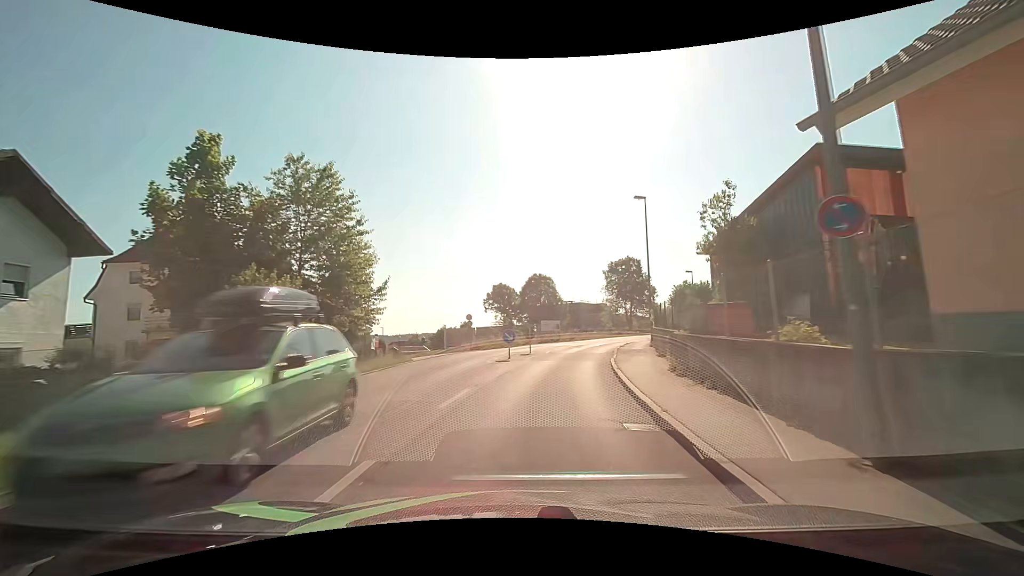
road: unclassified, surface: asphalt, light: Day
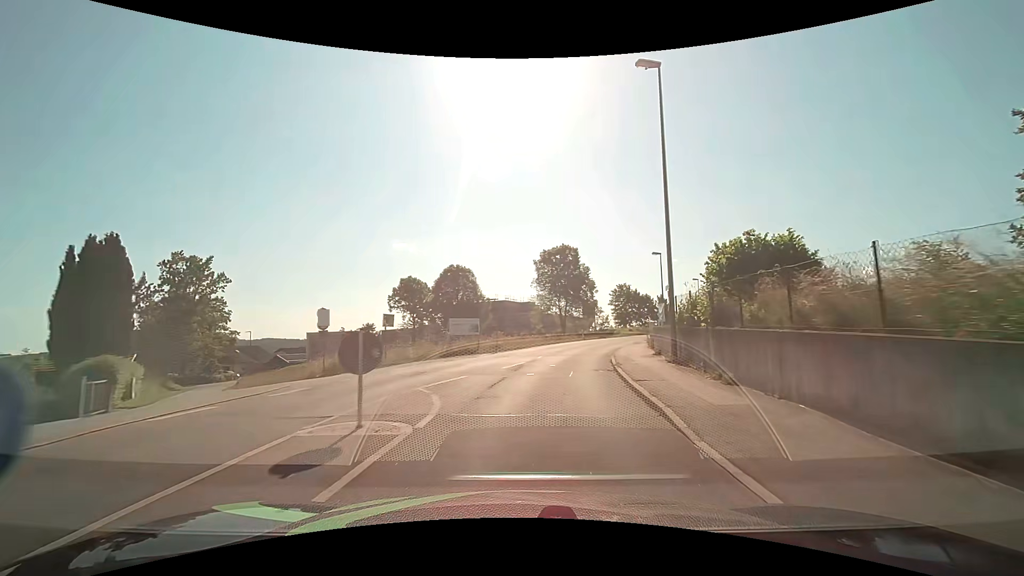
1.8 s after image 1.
(+1.4, +18.8) m; +9°
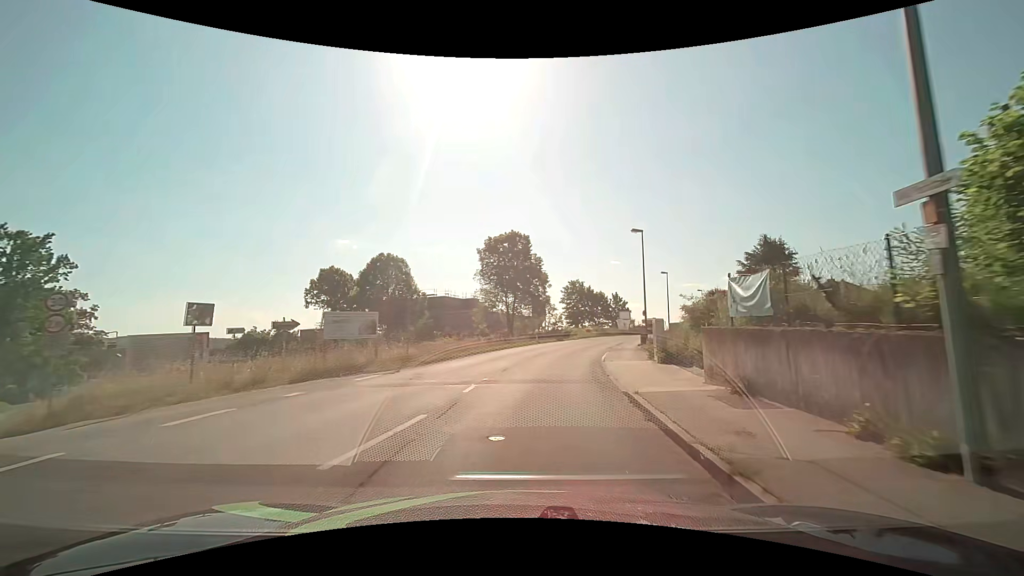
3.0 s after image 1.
(+0.7, +12.1) m; +6°
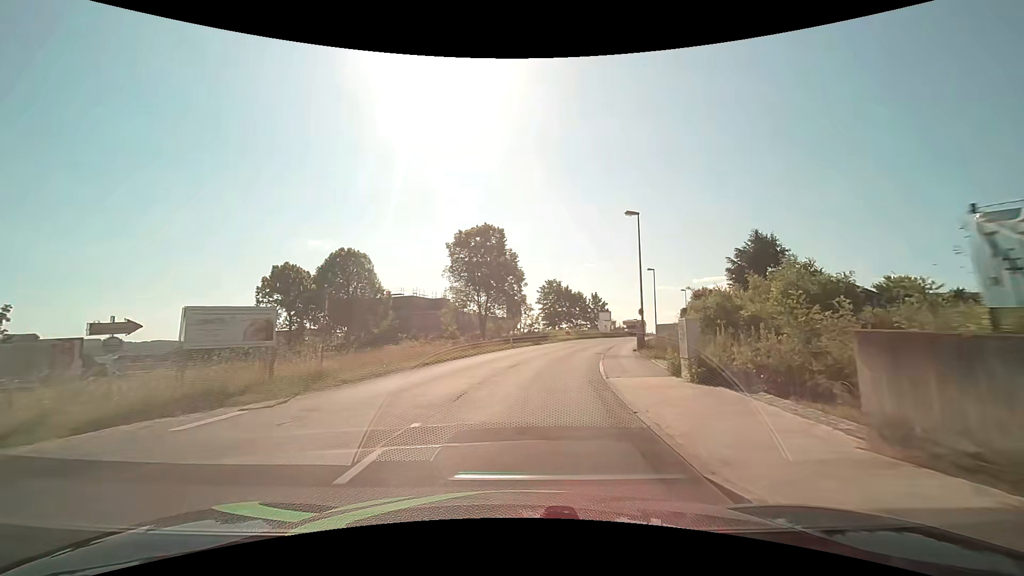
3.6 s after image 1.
(+0.2, +6.1) m; +3°
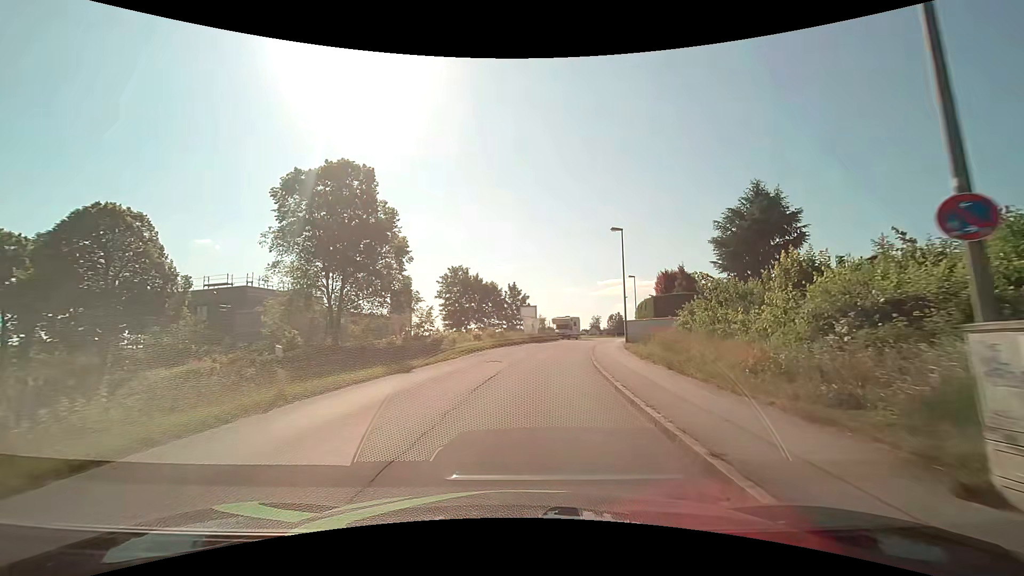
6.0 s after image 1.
(+2.4, +24.6) m; +10°
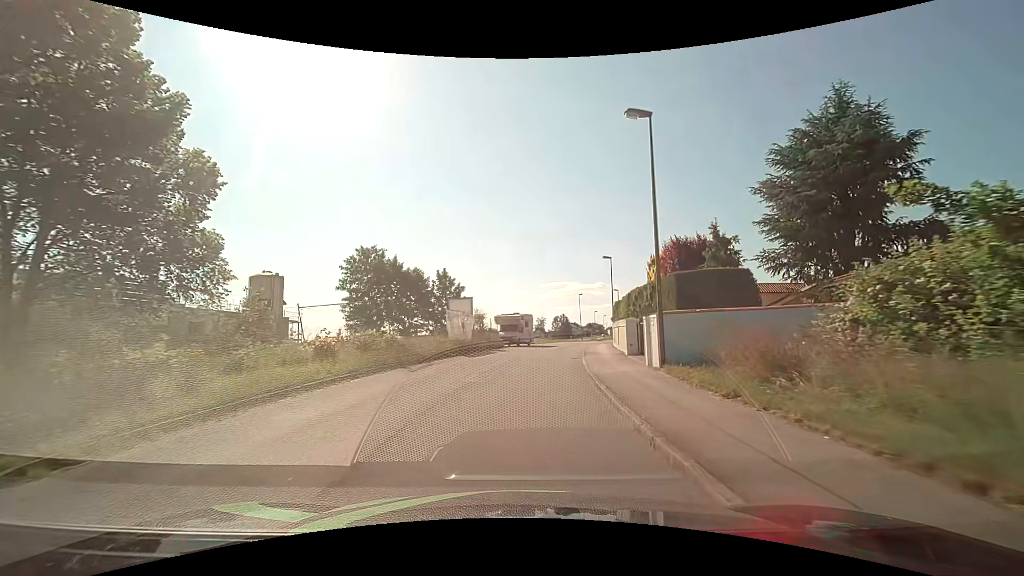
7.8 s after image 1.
(+1.3, +19.2) m; +7°
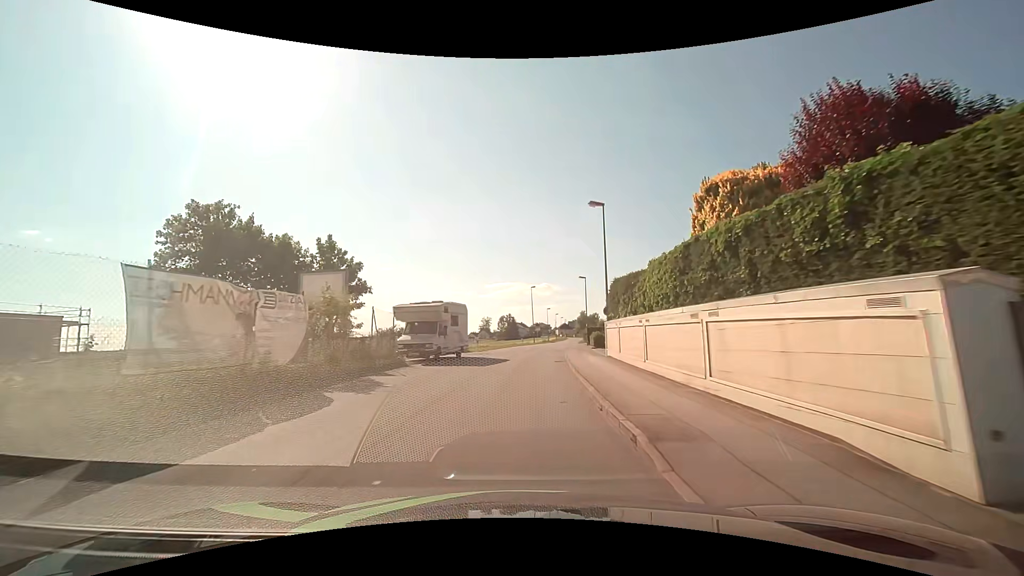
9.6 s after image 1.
(+1.0, +19.8) m; +6°
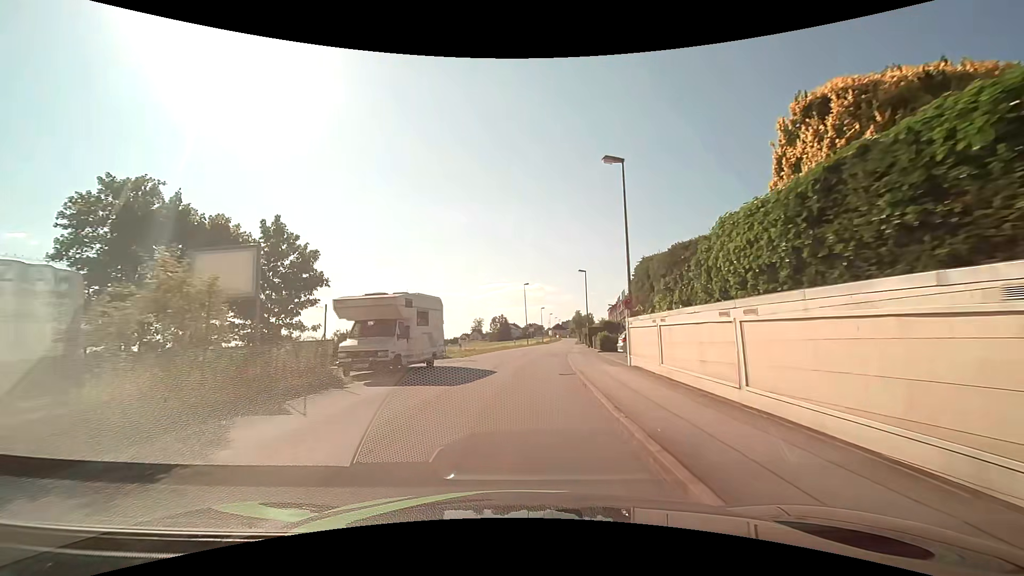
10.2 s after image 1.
(+0.1, +6.7) m; +1°
(0, +10) (0, +20) (+1, +30) (+2, +40) (+3, +50) (+4, +60) (+5, +70) (+6, +80) (+7, +90) (+9, +100) m
